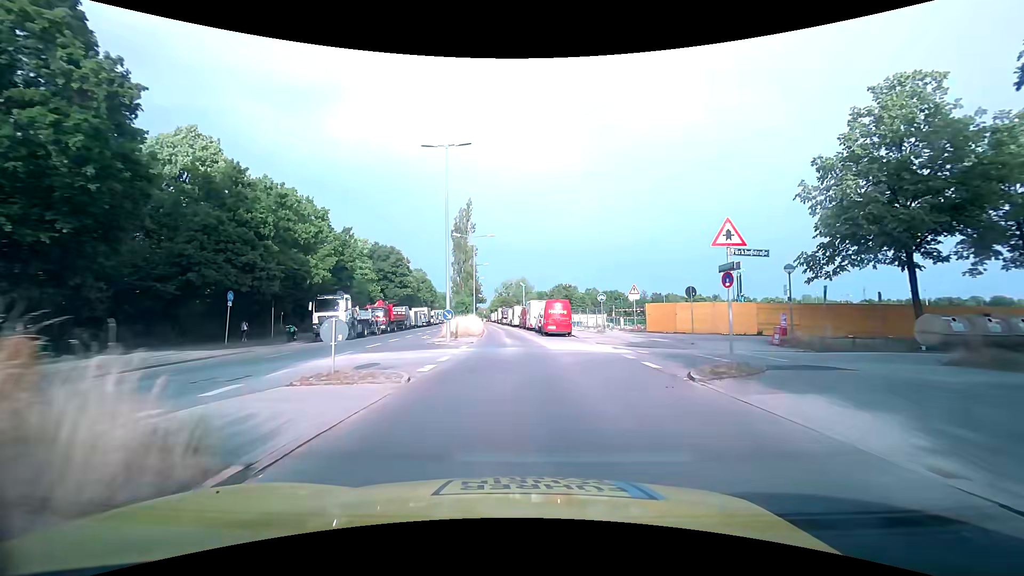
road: secondary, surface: asphalt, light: Day
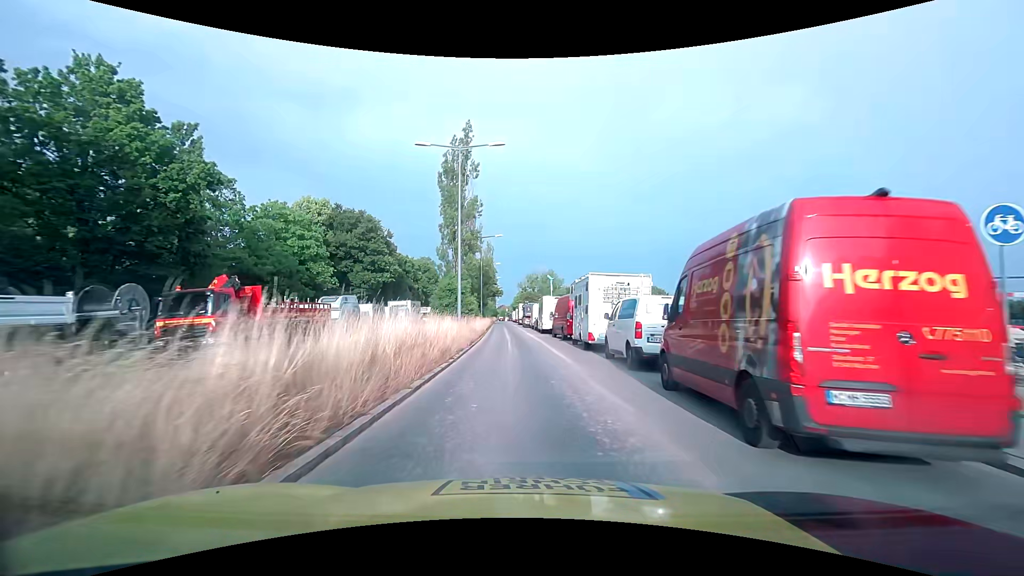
(-0.7, +29.8) m; -3°
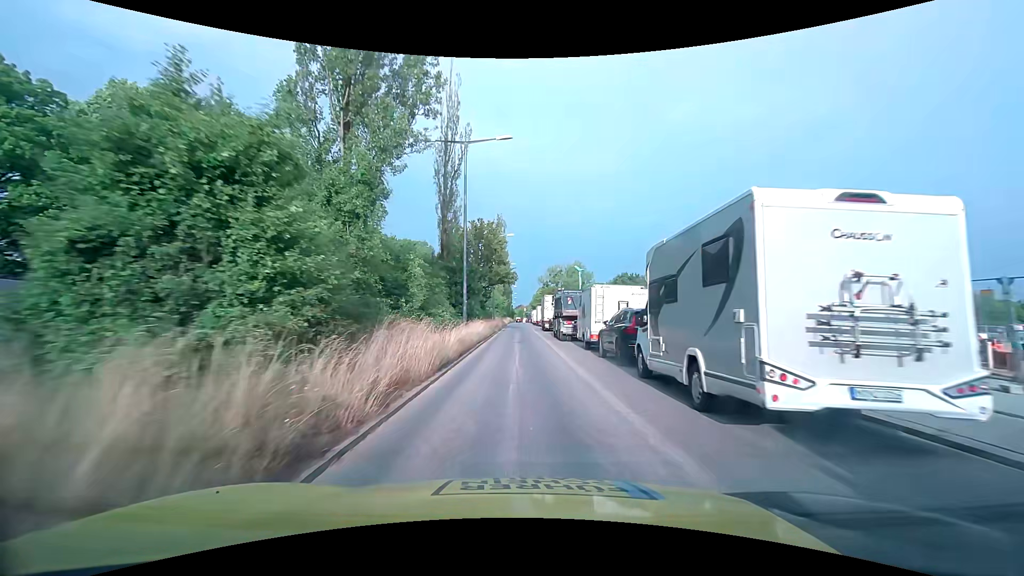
(-1.0, +32.4) m; -3°
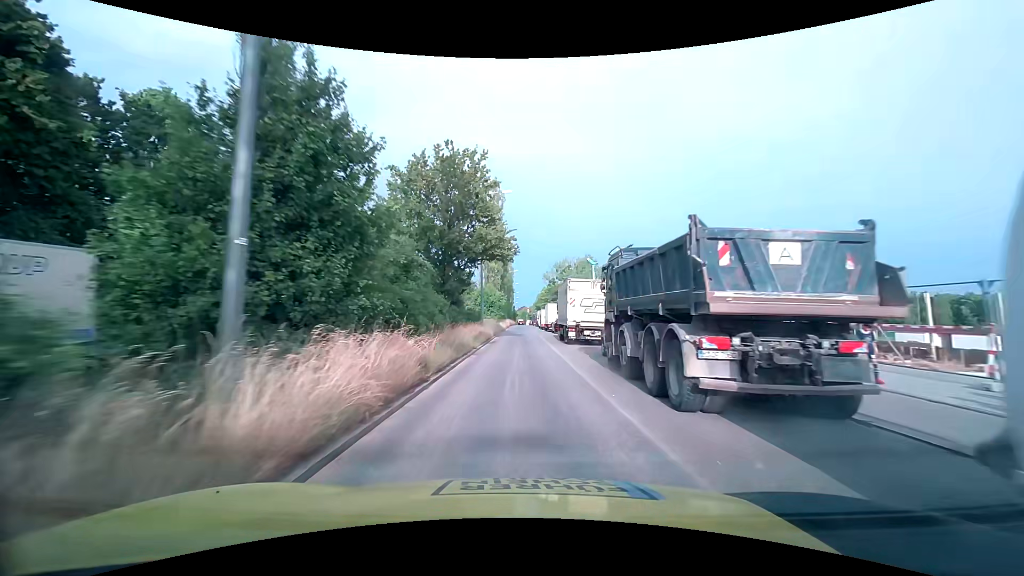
(0.0, +20.9) m; 0°
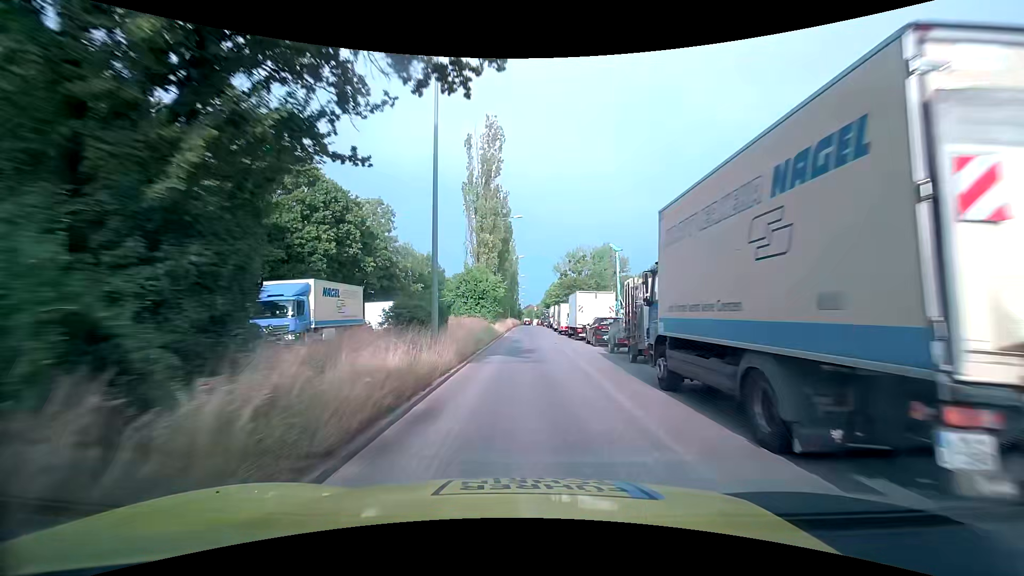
(-0.3, +22.0) m; -1°
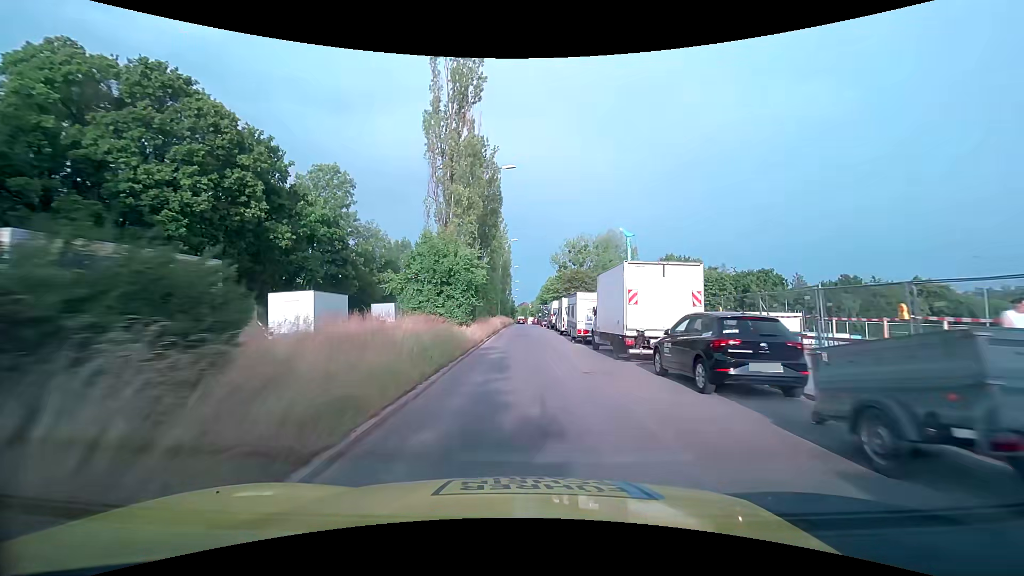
(+0.1, +14.8) m; +1°
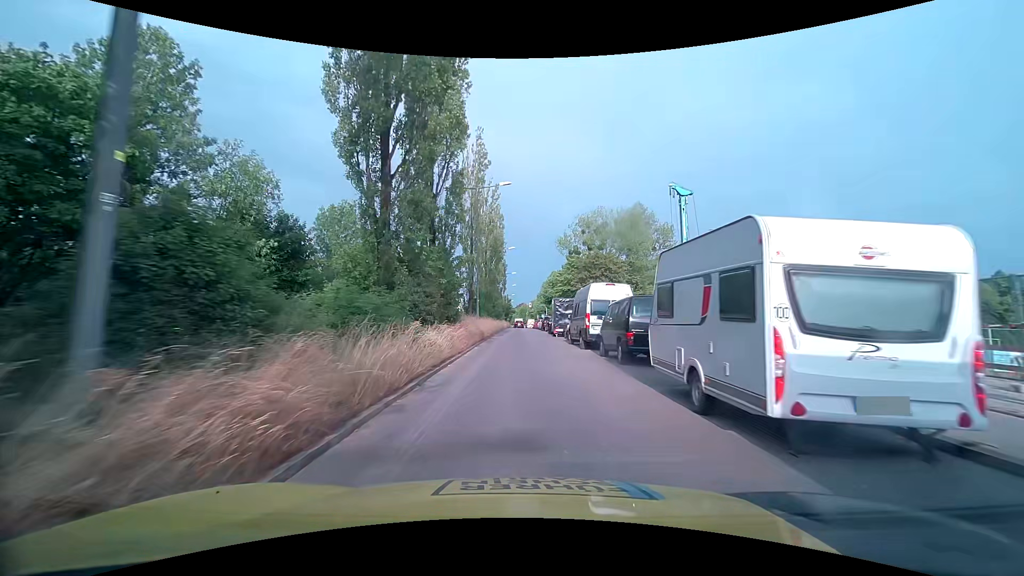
(-0.1, +27.3) m; -1°
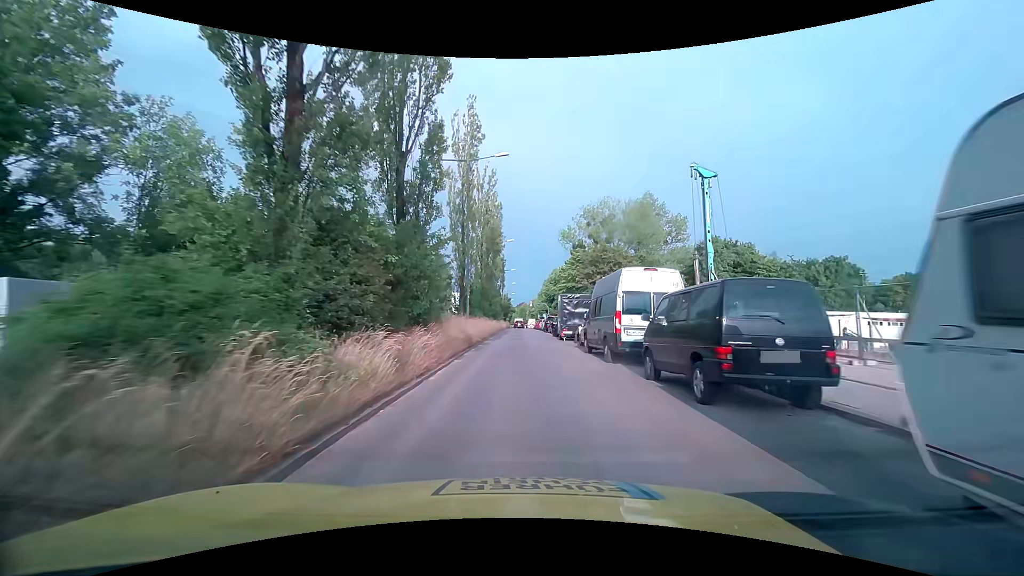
(+0.1, +6.4) m; +1°
(0, +10) (0, +20) (0, +30) (0, +40) (-1, +50) (-1, +60) (-1, +70) (-1, +80) (-1, +90) (-1, +100) m
